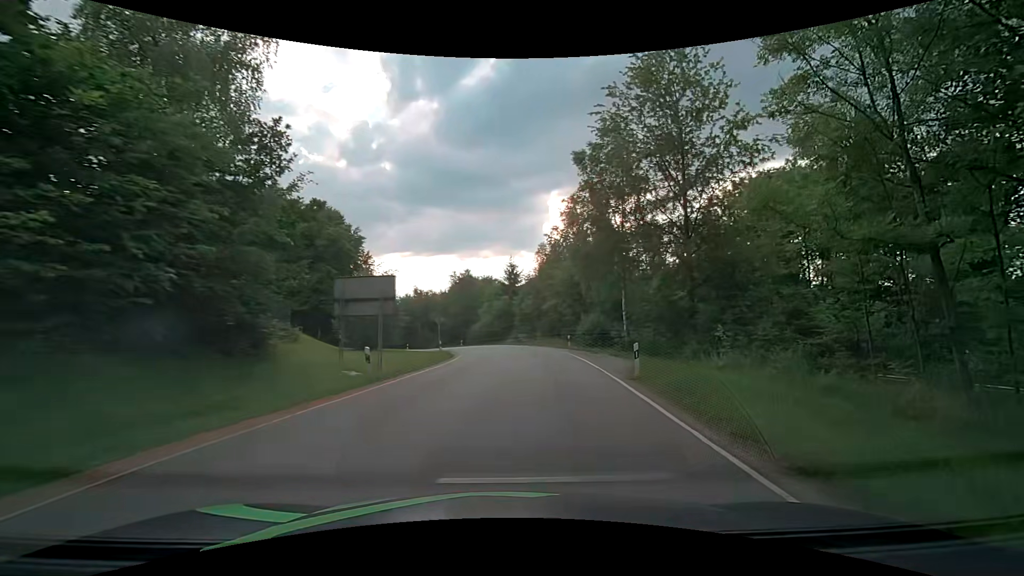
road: tertiary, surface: asphalt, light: Day
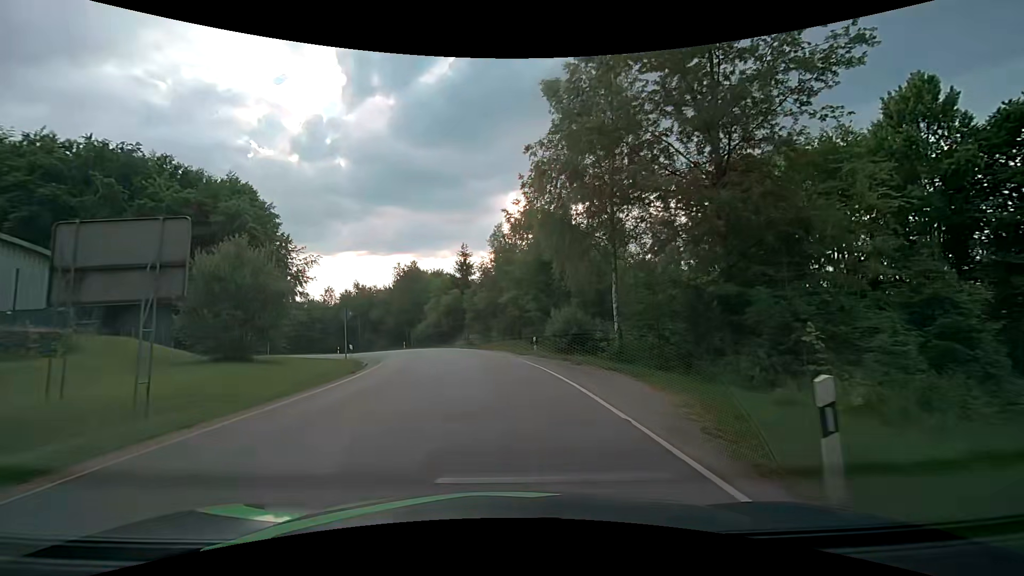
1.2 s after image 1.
(+0.7, +11.1) m; +5°
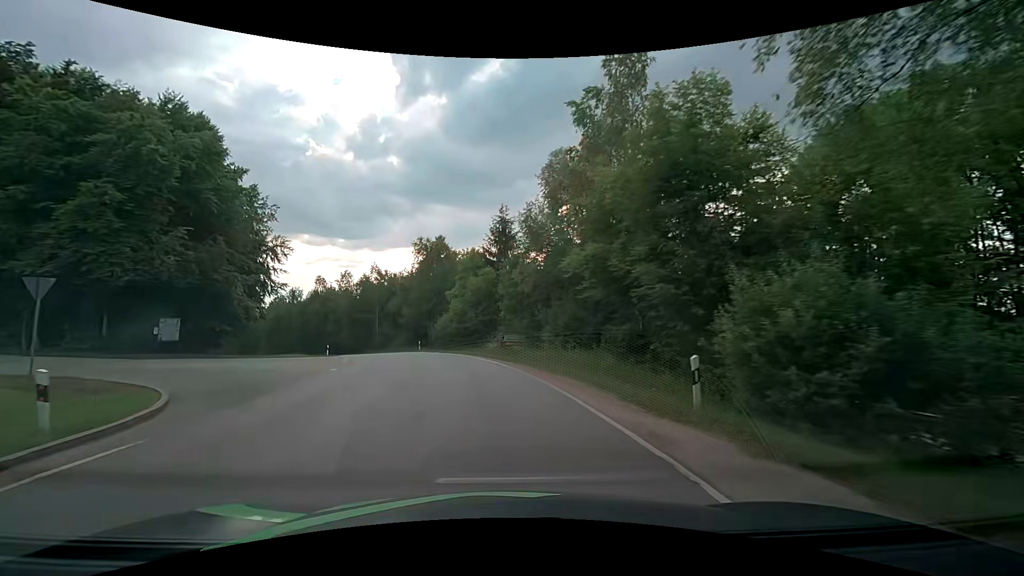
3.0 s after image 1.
(-0.7, +19.9) m; -5°
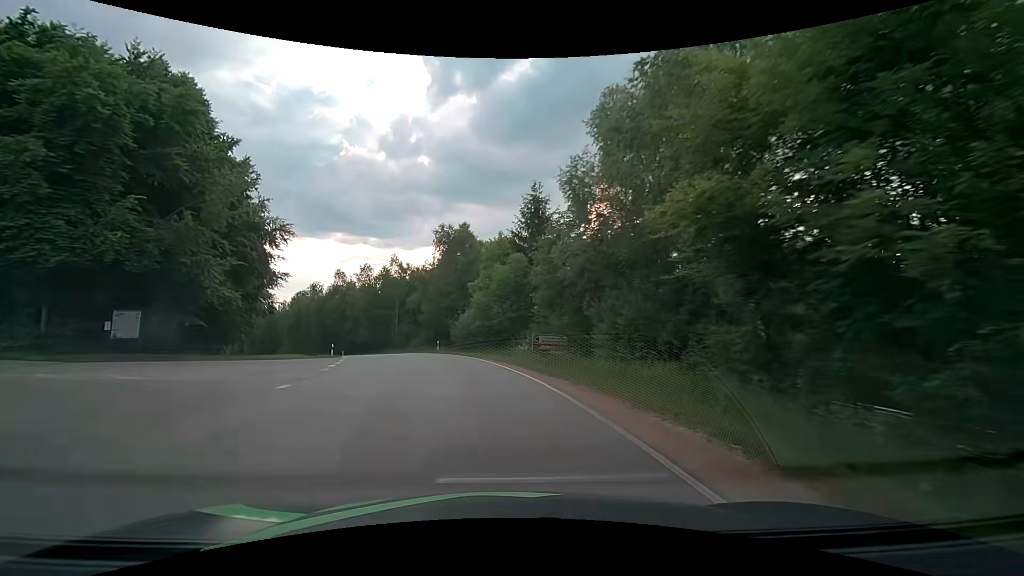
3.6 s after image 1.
(-0.2, +7.2) m; -3°
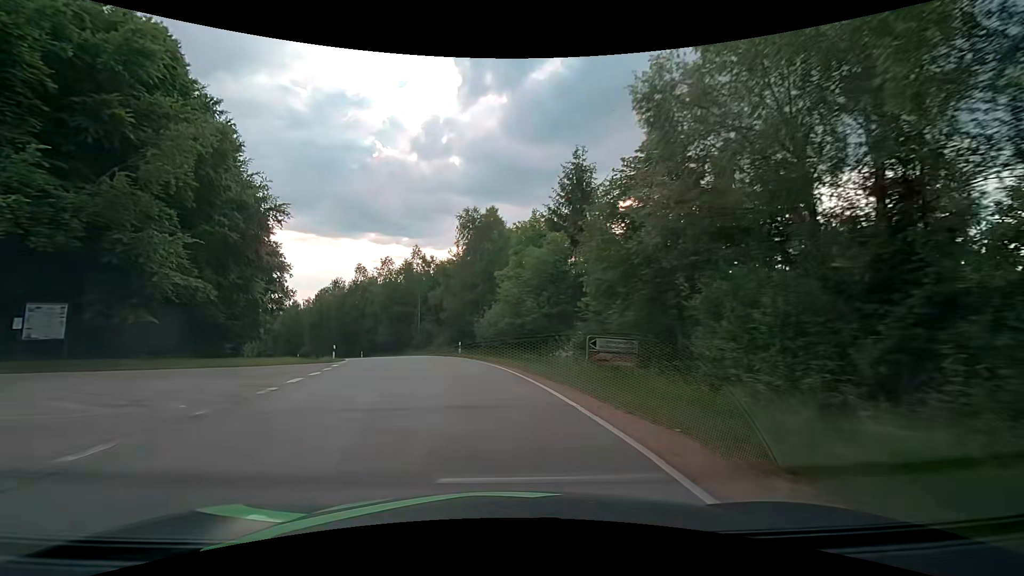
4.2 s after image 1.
(-0.2, +7.4) m; -3°
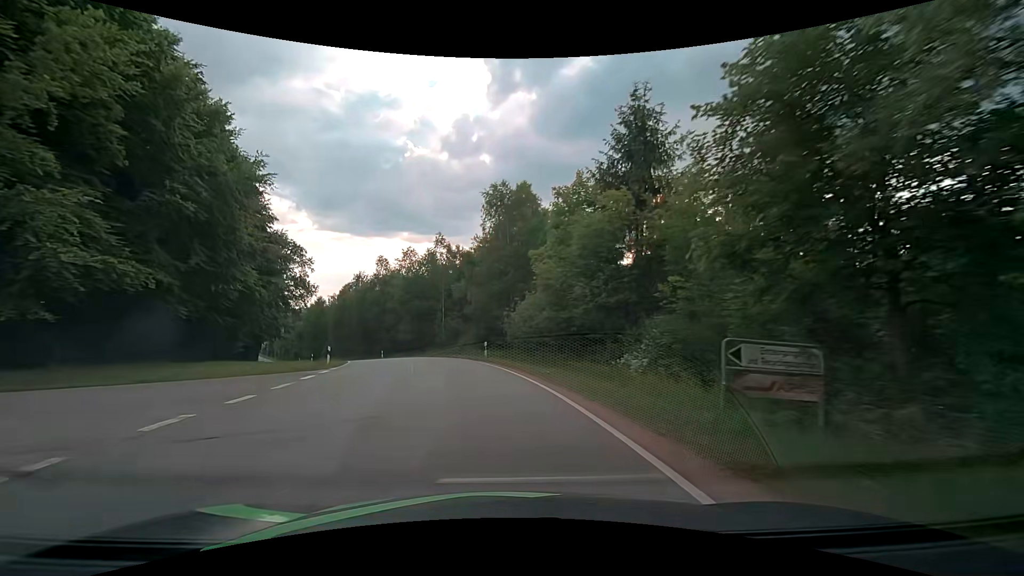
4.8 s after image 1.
(-0.2, +7.5) m; -4°
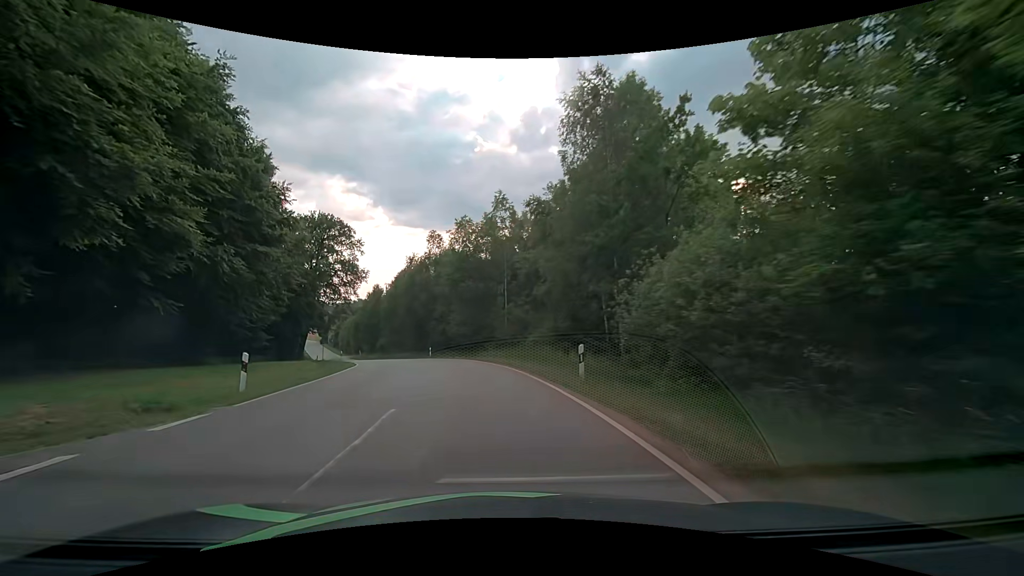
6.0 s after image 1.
(-1.0, +15.6) m; -8°
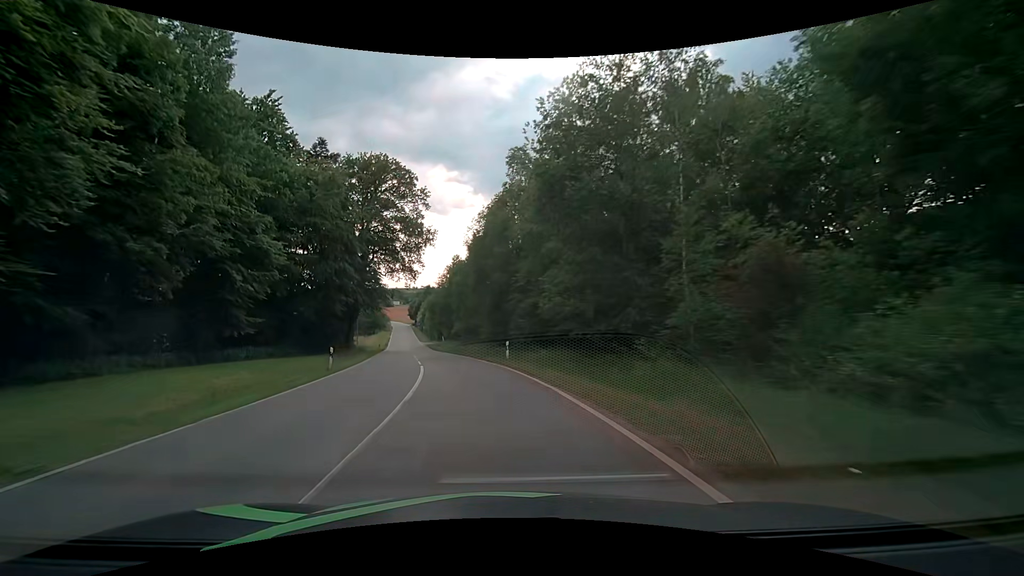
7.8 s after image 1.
(-2.2, +25.3) m; -11°
(0, +10) (-2, +20) (-4, +30) (-6, +40) (-8, +49) (-10, +59) (-12, +69) (-15, +79) (-17, +88) (-19, +98) m
